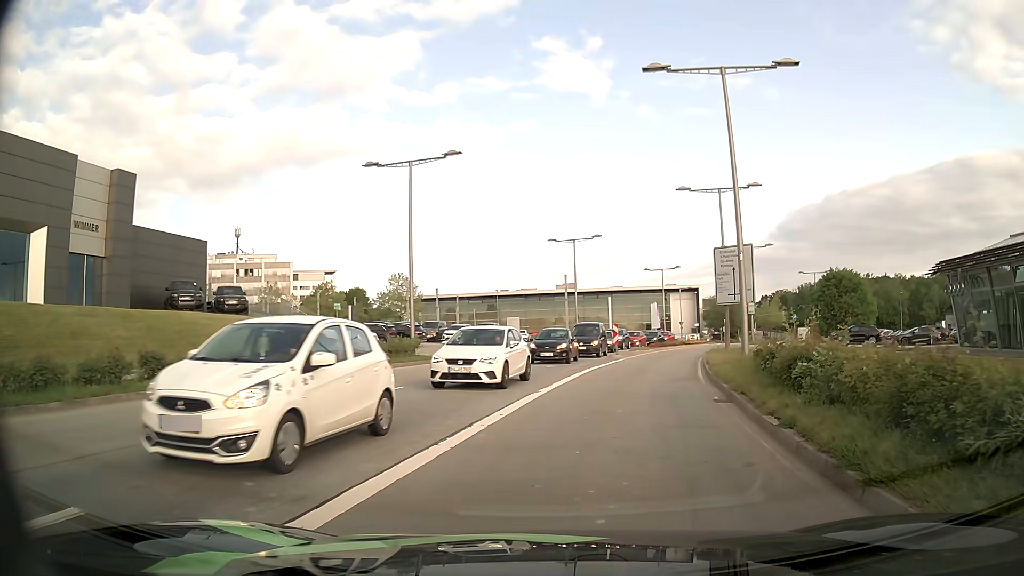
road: secondary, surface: asphalt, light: Day
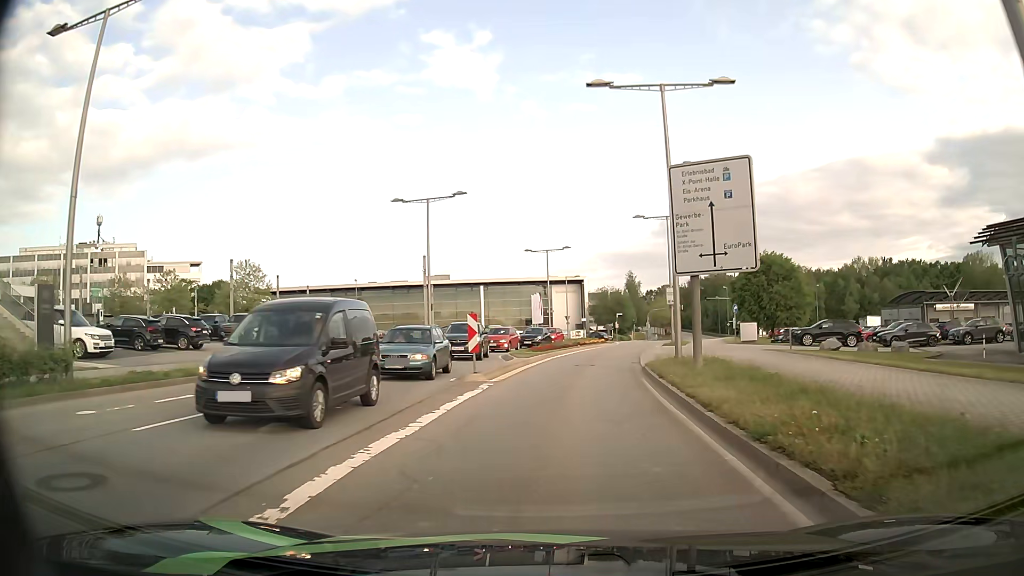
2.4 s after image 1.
(+1.8, +16.7) m; +10°
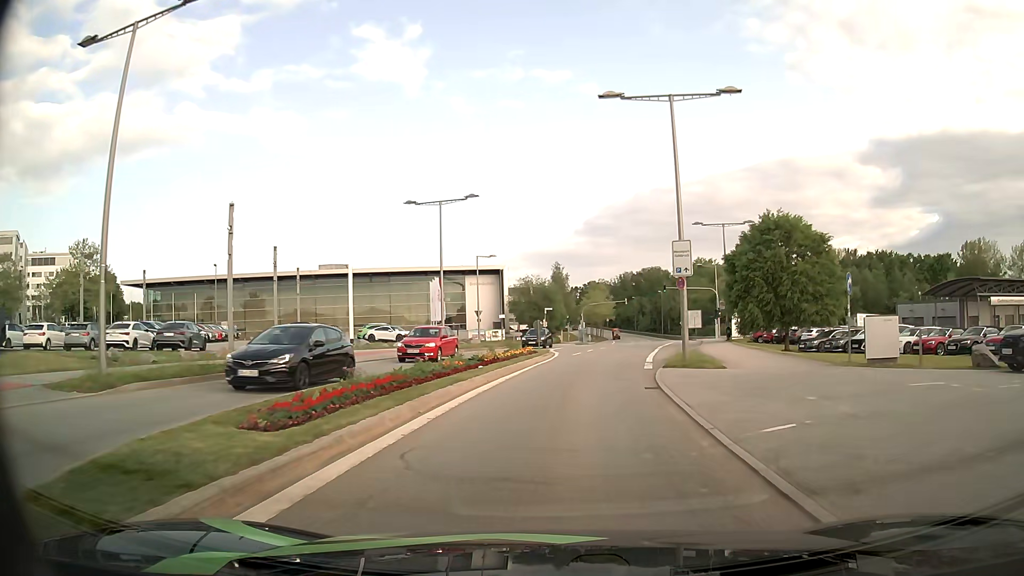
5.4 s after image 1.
(+1.4, +25.8) m; +6°
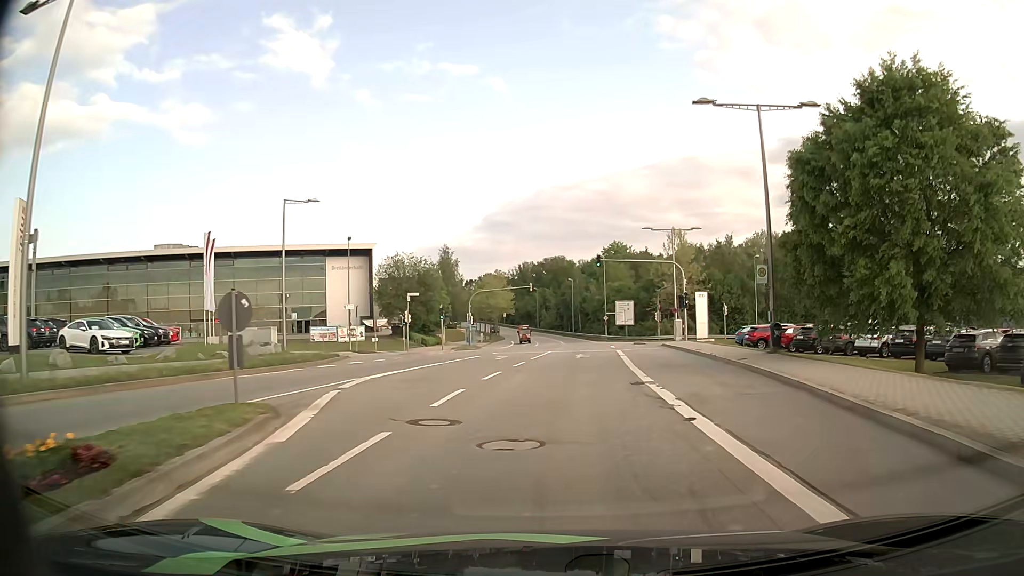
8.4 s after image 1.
(+2.4, +29.4) m; +9°
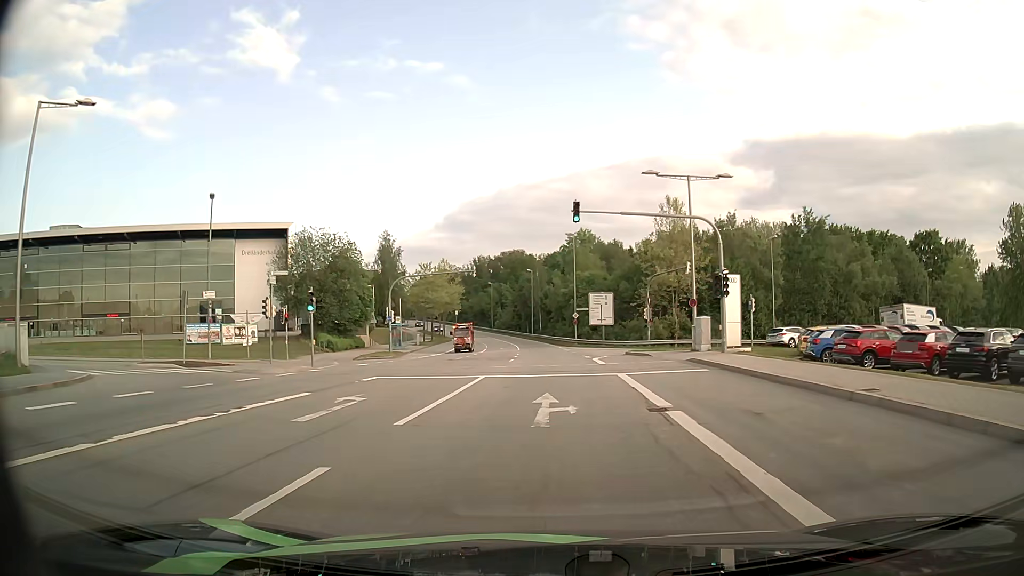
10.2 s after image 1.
(+0.6, +20.2) m; +3°
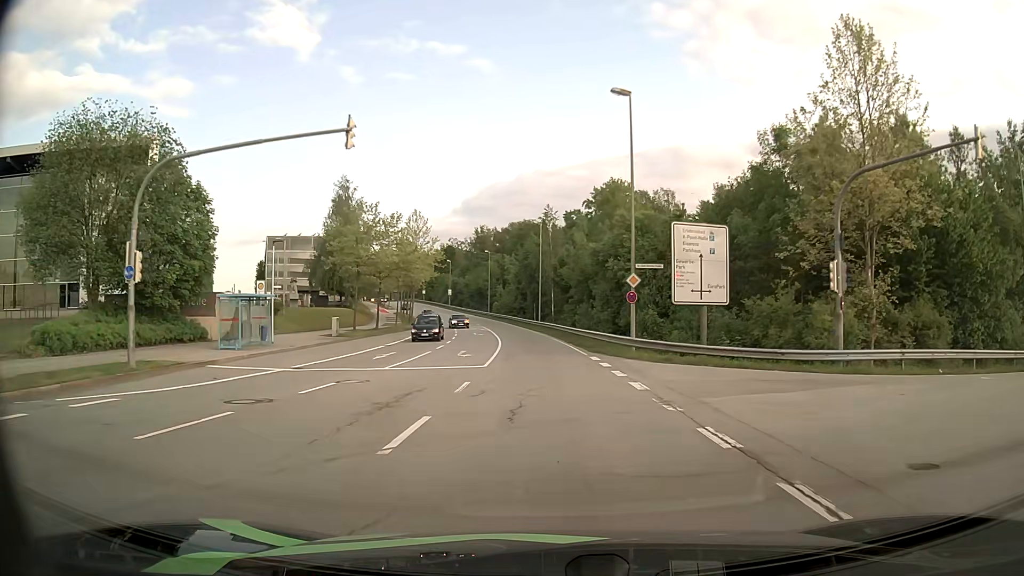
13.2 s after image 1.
(+0.2, +35.7) m; -1°
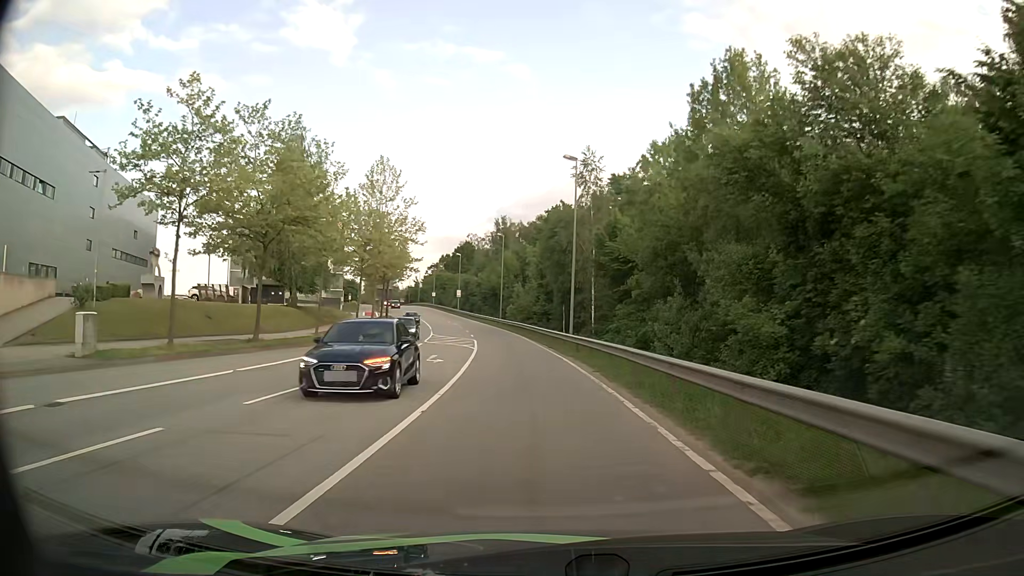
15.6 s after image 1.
(-0.2, +29.3) m; -2°
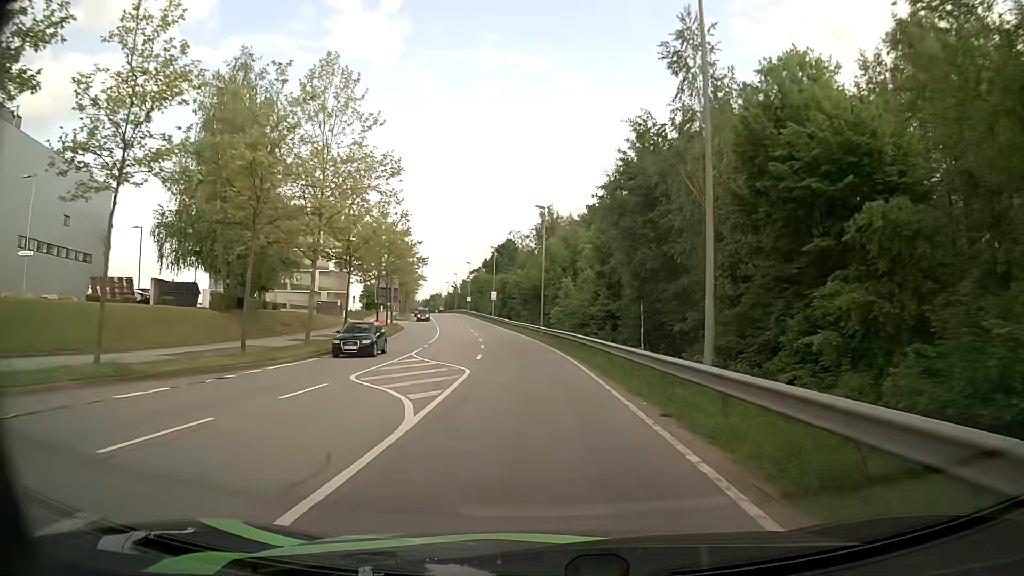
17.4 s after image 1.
(-0.9, +23.1) m; -5°
(0, +10) (0, +20) (-1, +30) (-2, +40) (-3, +50) (-4, +60) (-6, +70) (-8, +79) (-10, +89) (-12, +99) m
